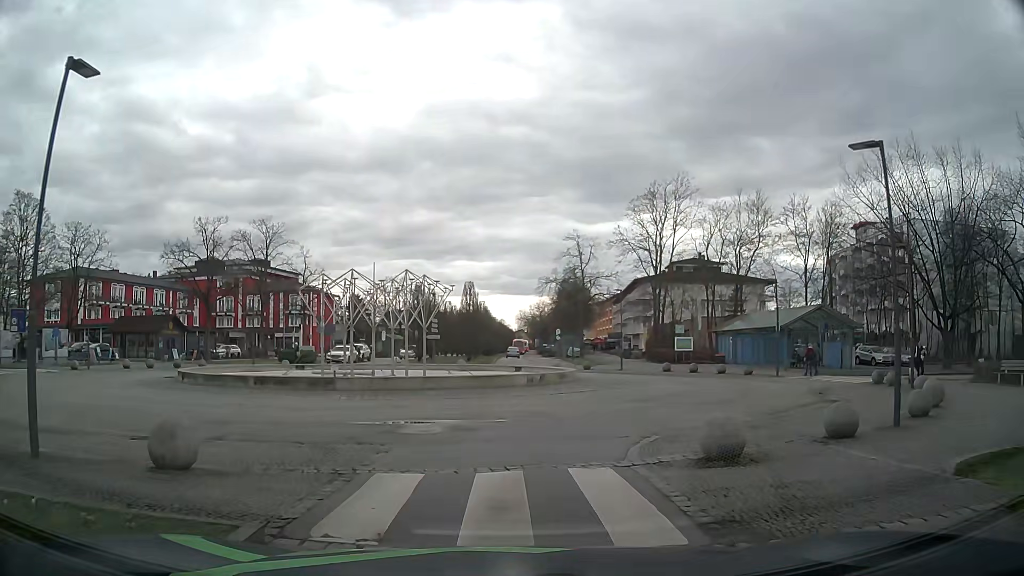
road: residential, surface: asphalt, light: Day
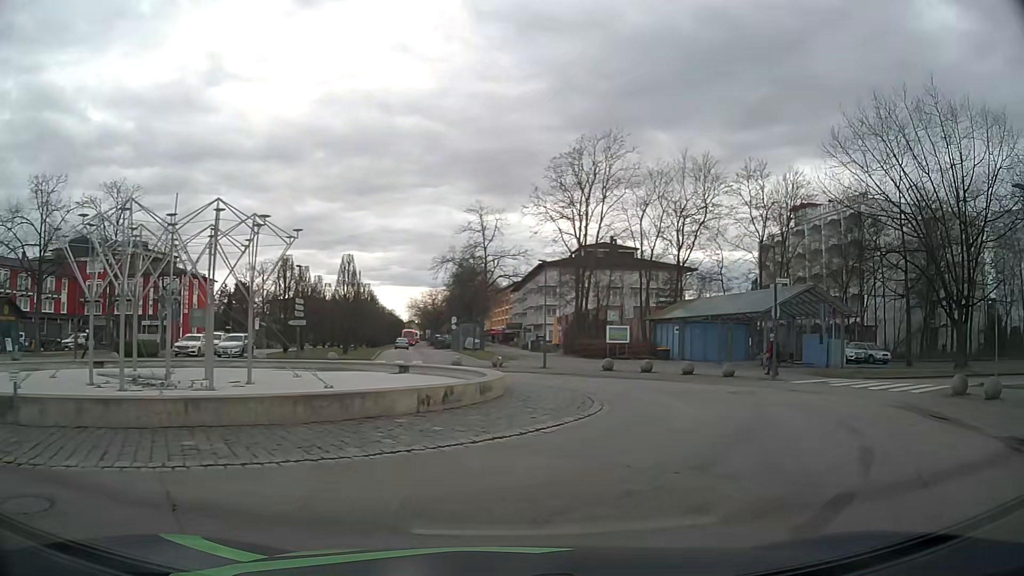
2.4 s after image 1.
(+0.3, +11.2) m; +8°
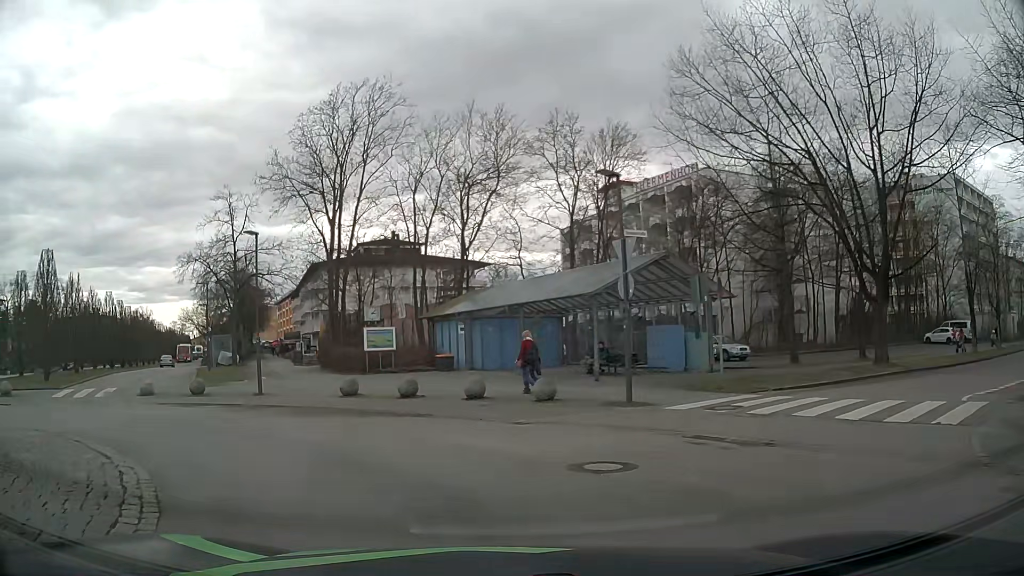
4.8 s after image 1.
(+3.2, +11.0) m; +20°
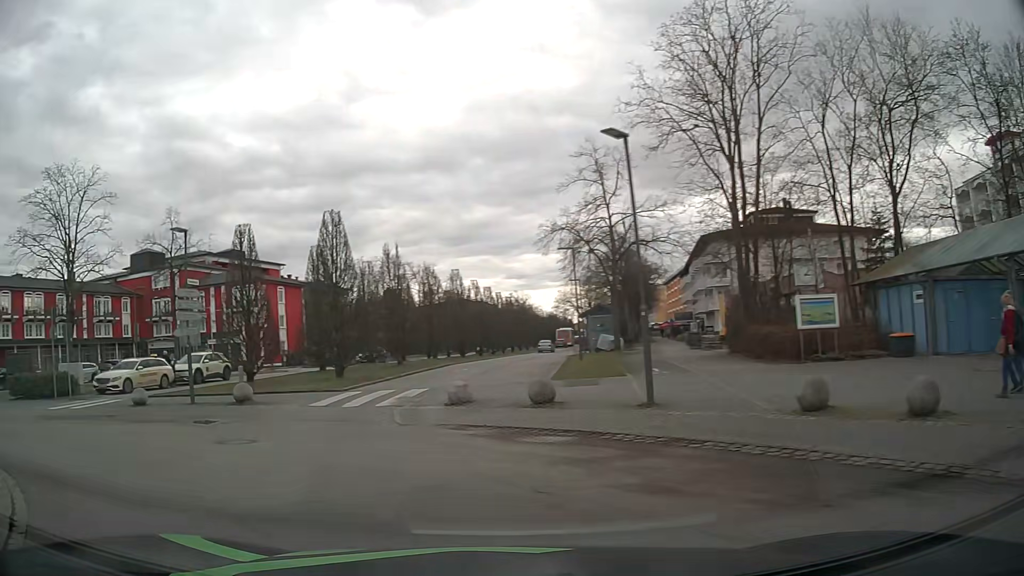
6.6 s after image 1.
(-2.2, +9.0) m; -31°
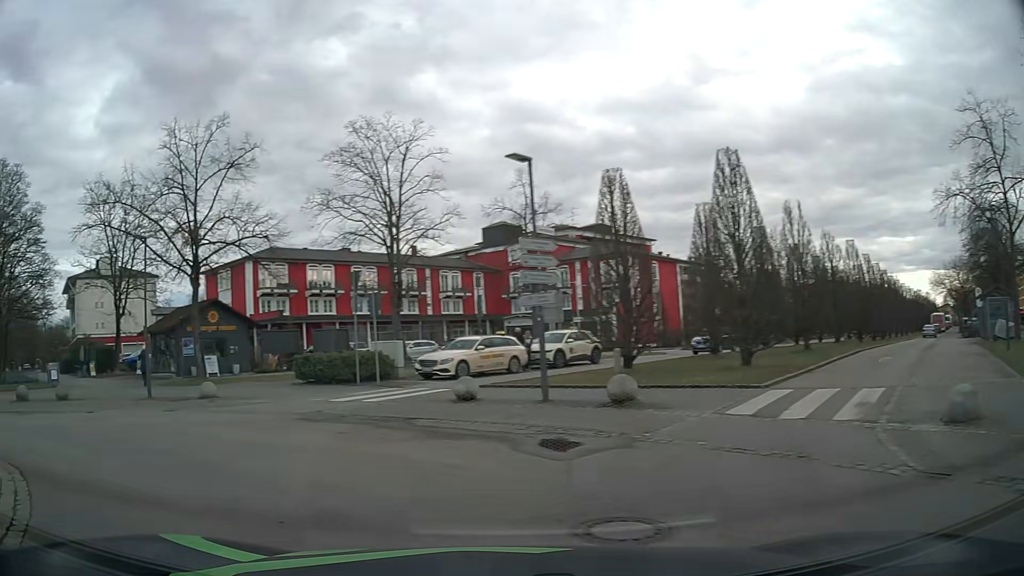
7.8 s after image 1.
(-1.7, +6.0) m; -31°
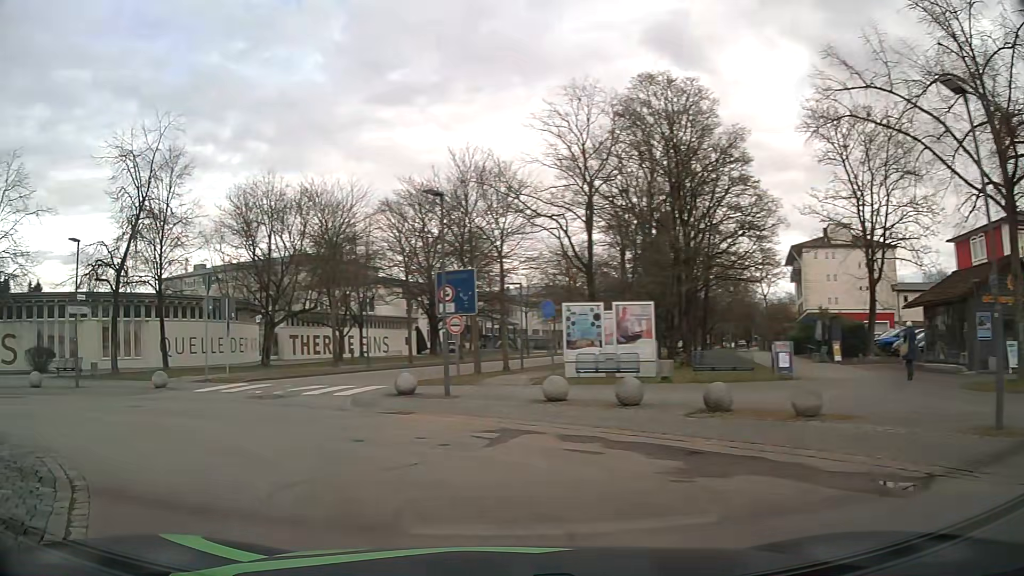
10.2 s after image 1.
(-6.4, +10.2) m; -63°
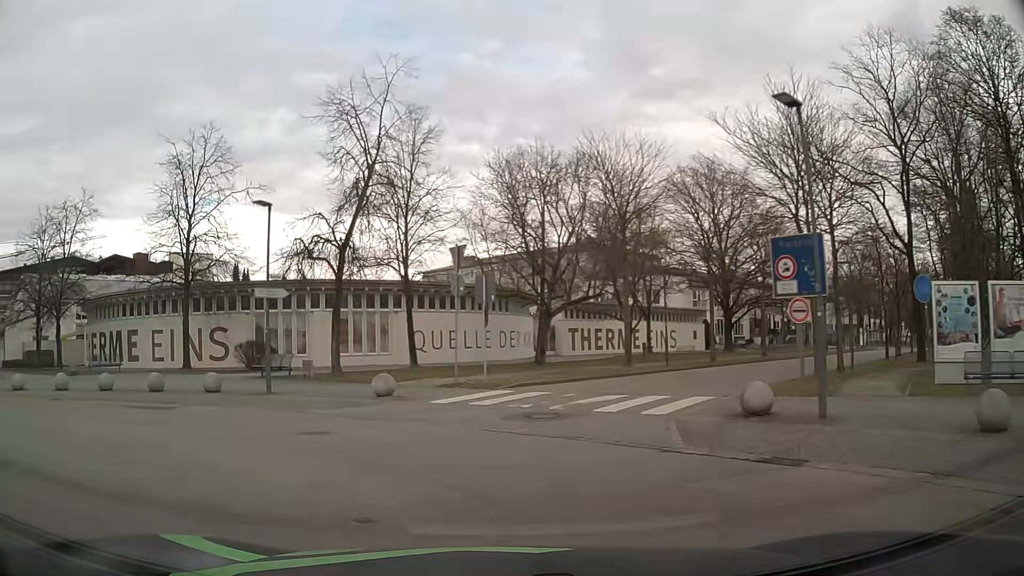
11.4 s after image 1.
(-1.5, +6.2) m; -24°
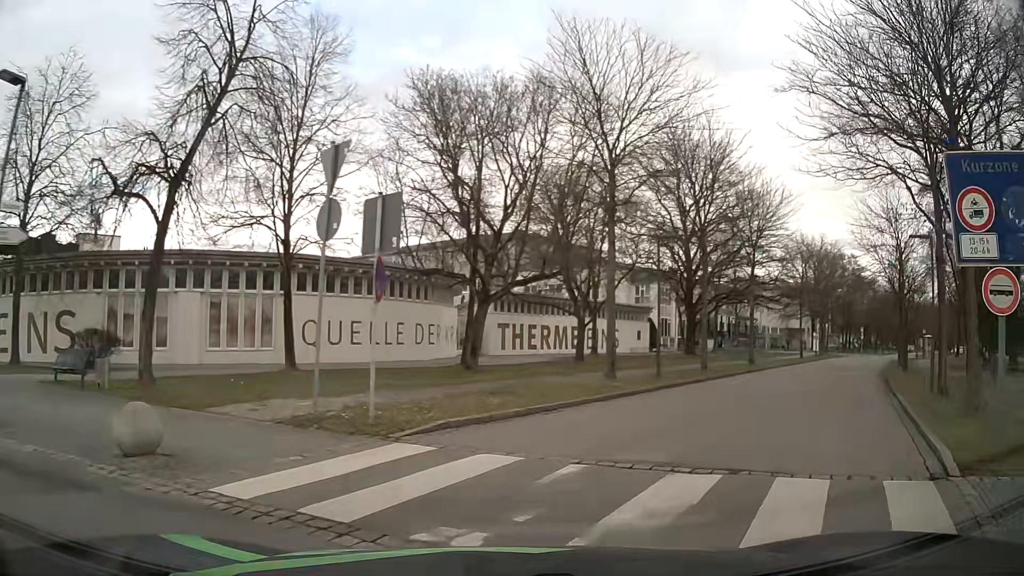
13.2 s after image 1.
(-0.4, +9.3) m; +3°
